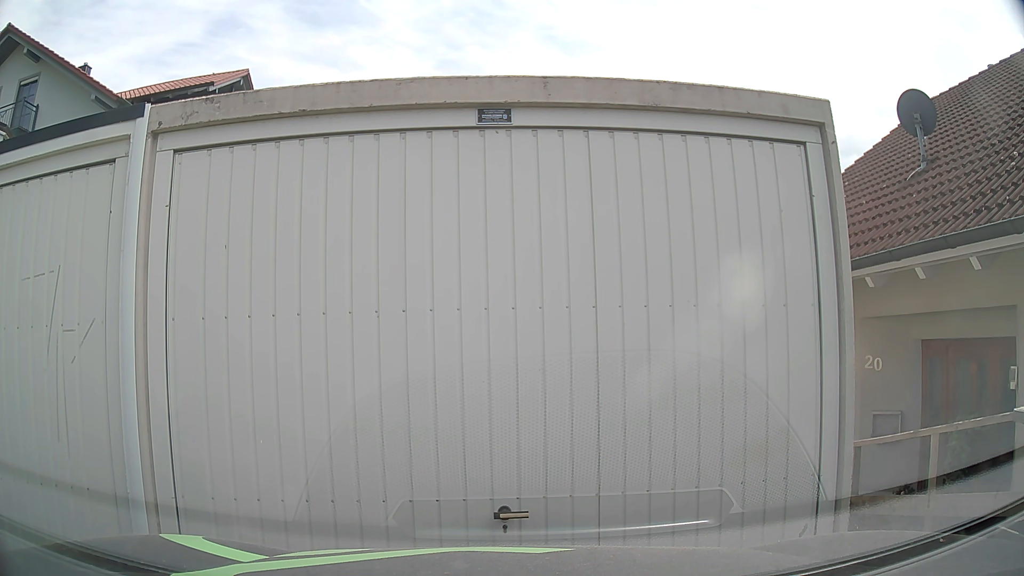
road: residential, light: Day
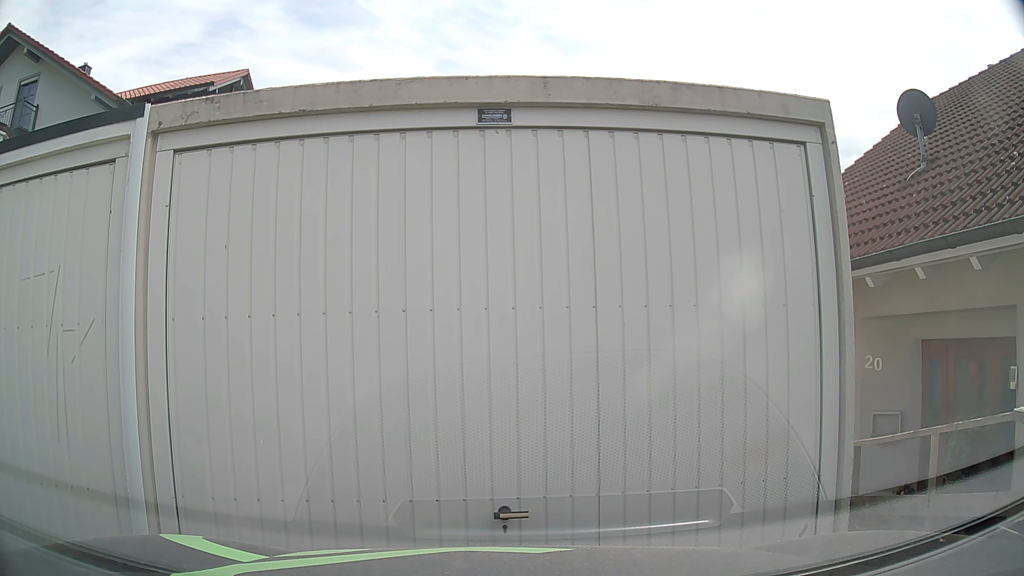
(0.0, 0.0) m; 0°
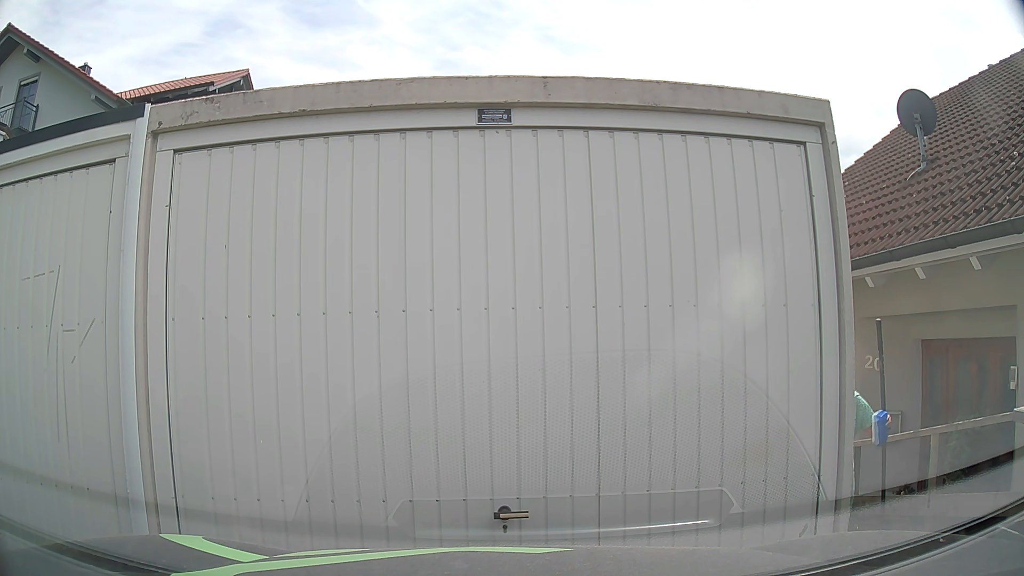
(0.0, 0.0) m; 0°
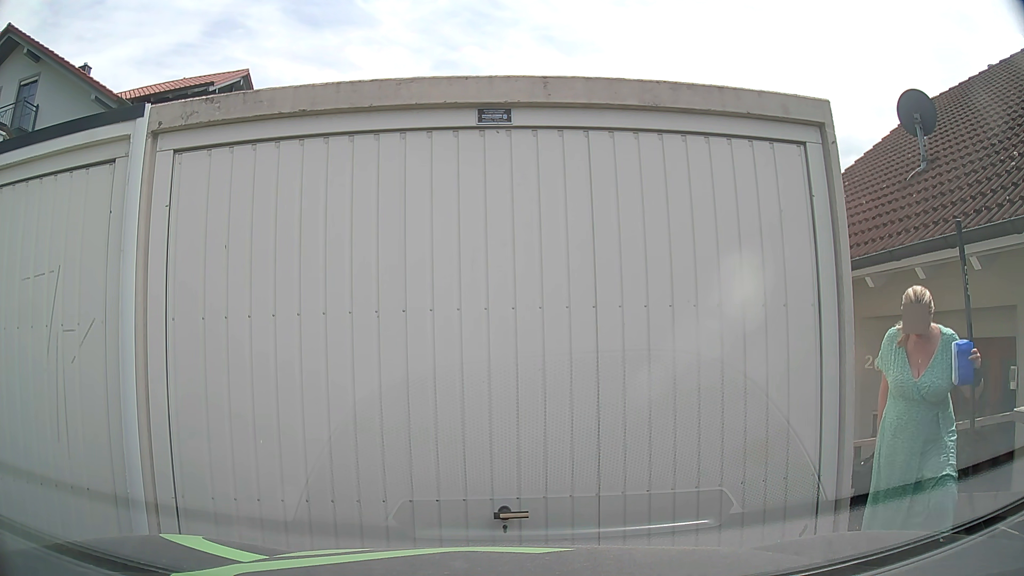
(0.0, 0.0) m; 0°
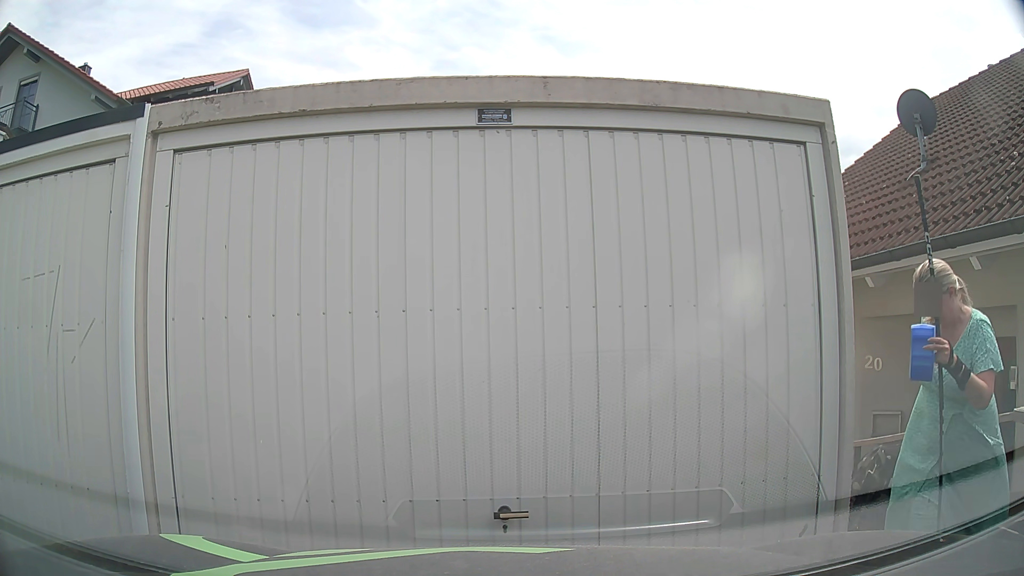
(0.0, 0.0) m; 0°
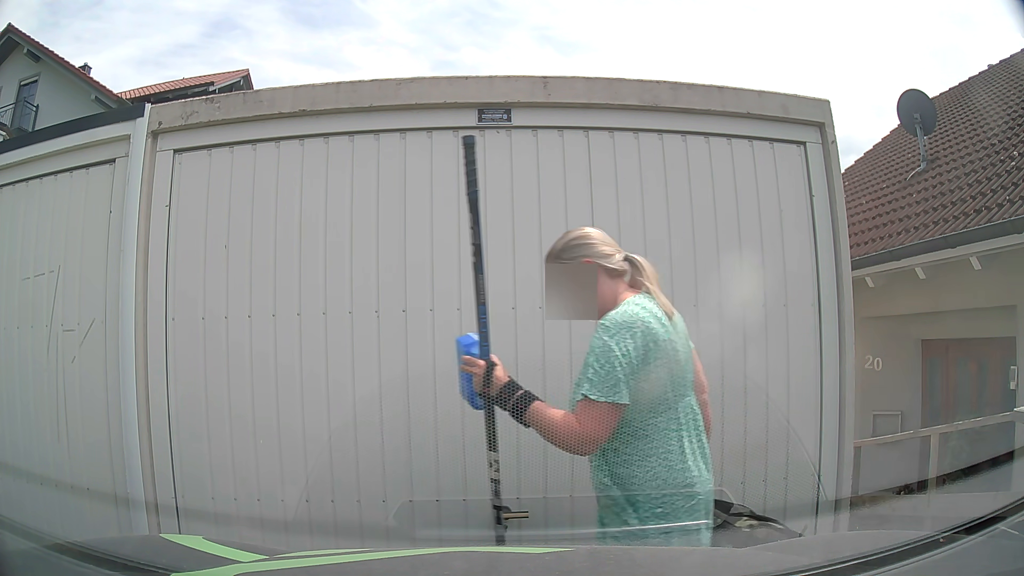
(0.0, 0.0) m; 0°
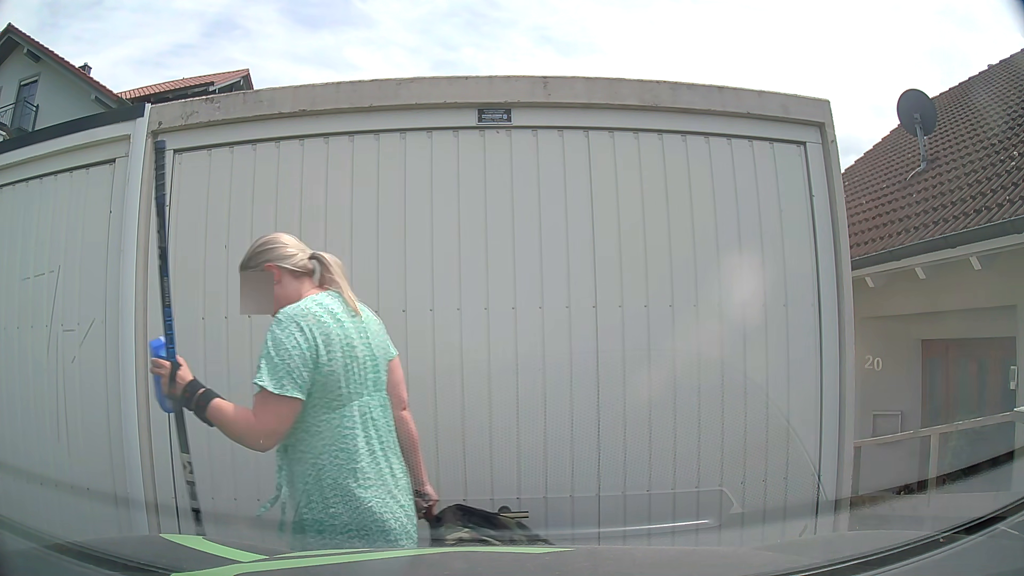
(0.0, 0.0) m; 0°
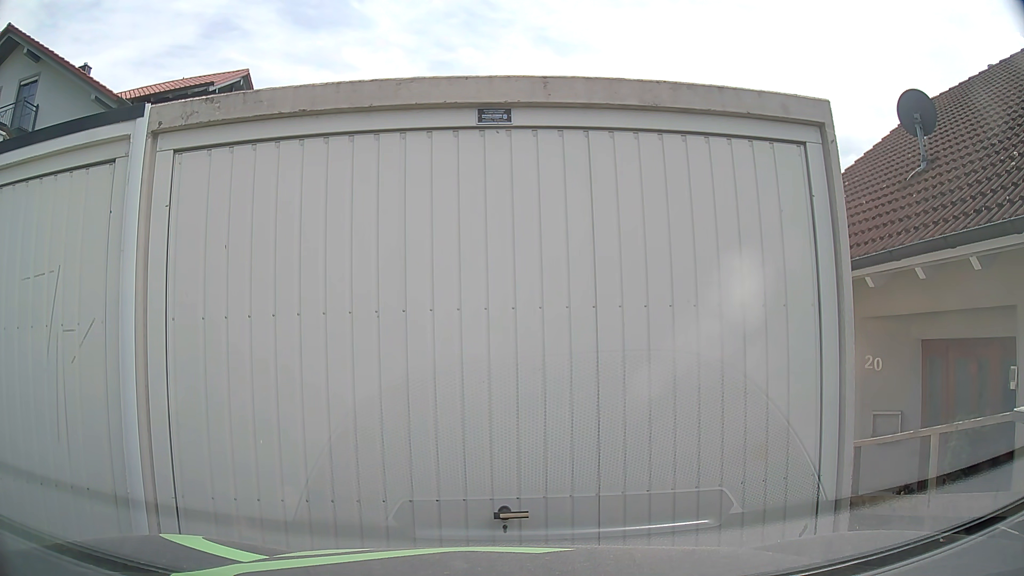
(0.0, 0.0) m; 0°
